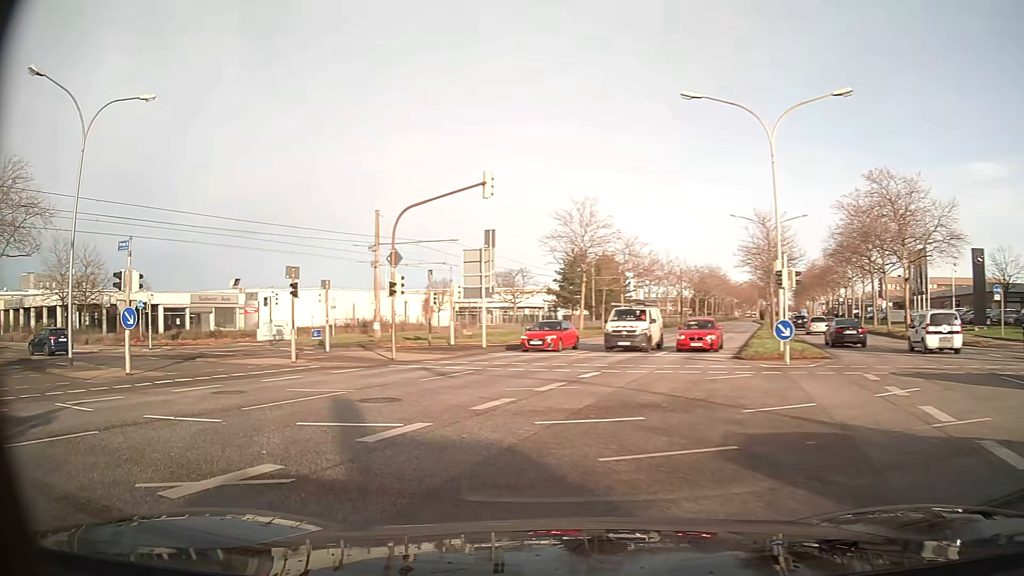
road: primary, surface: asphalt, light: Day
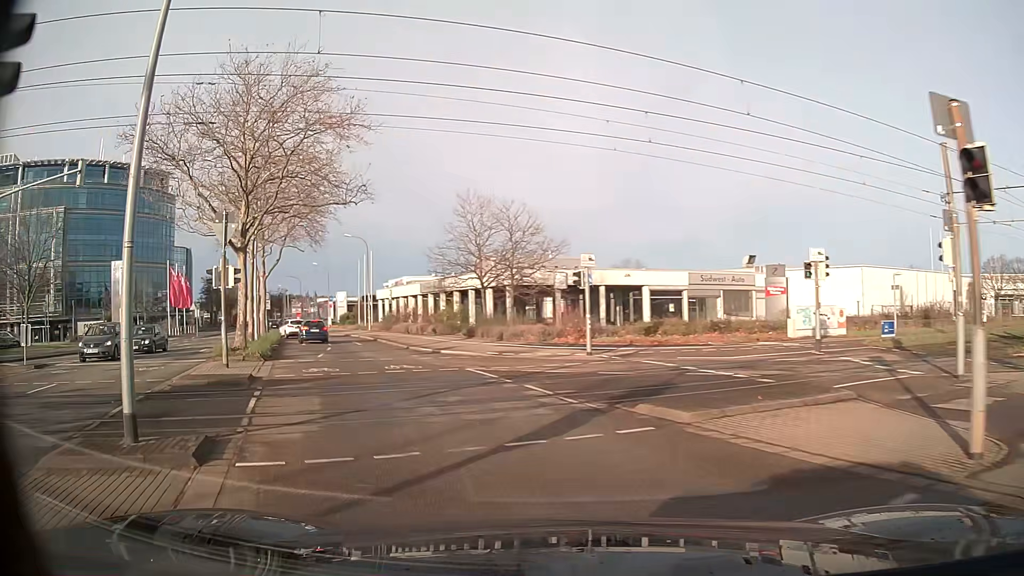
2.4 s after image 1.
(-7.0, +16.8) m; -43°
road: tertiary
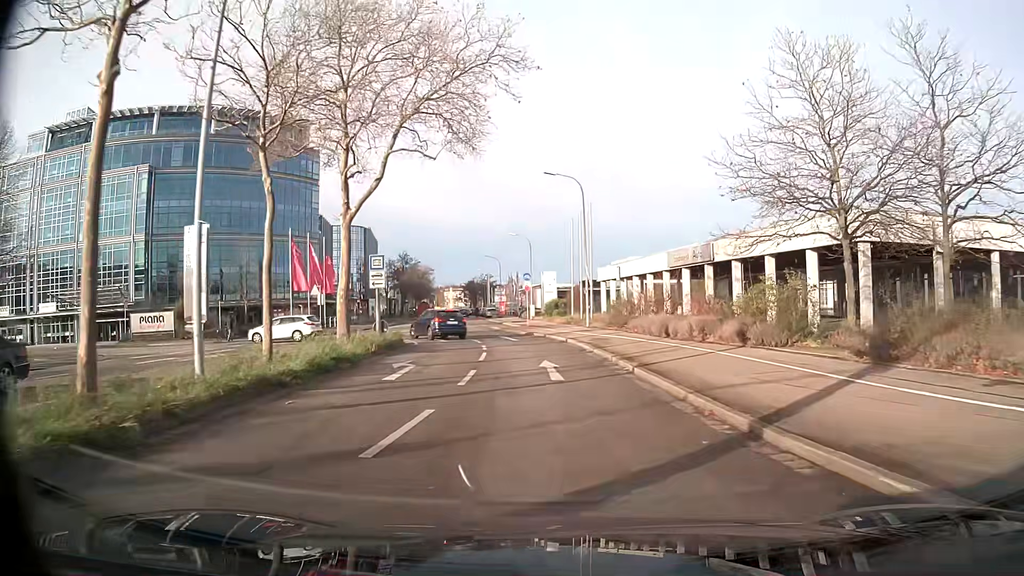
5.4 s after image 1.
(-4.9, +25.2) m; -15°
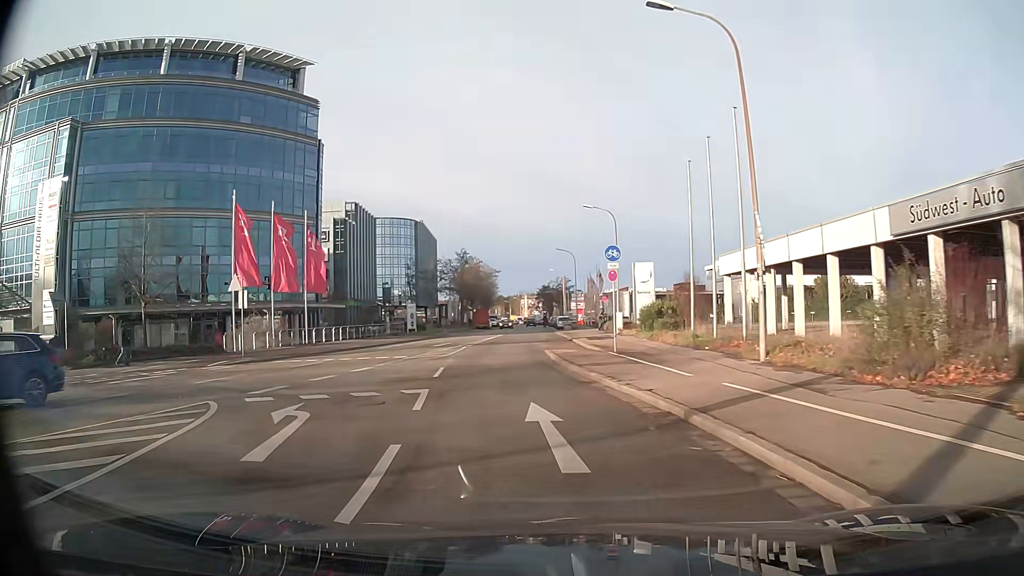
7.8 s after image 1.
(-1.1, +23.4) m; -7°
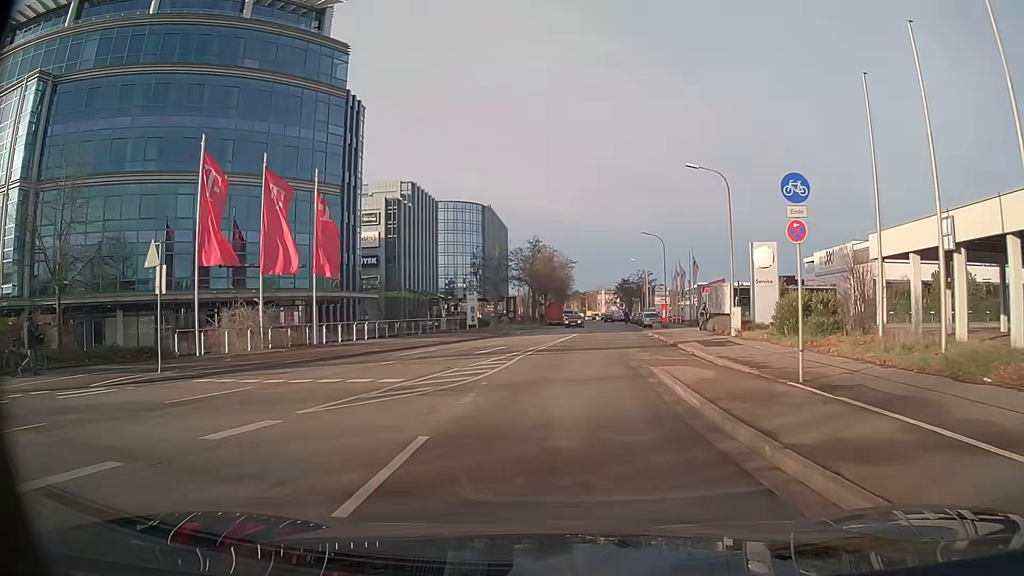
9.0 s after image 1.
(-0.7, +11.9) m; -5°
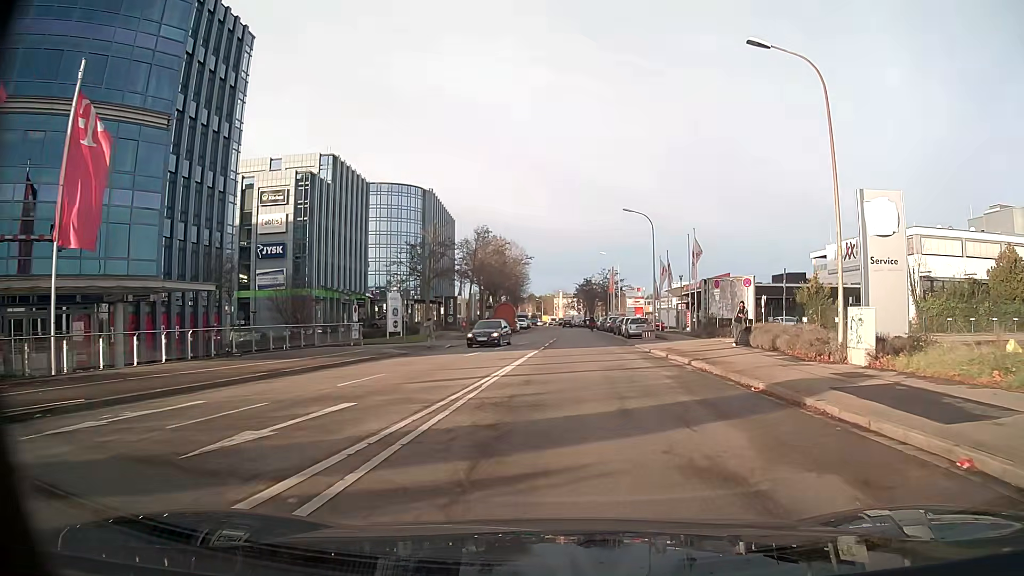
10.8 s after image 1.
(+0.4, +17.8) m; +4°
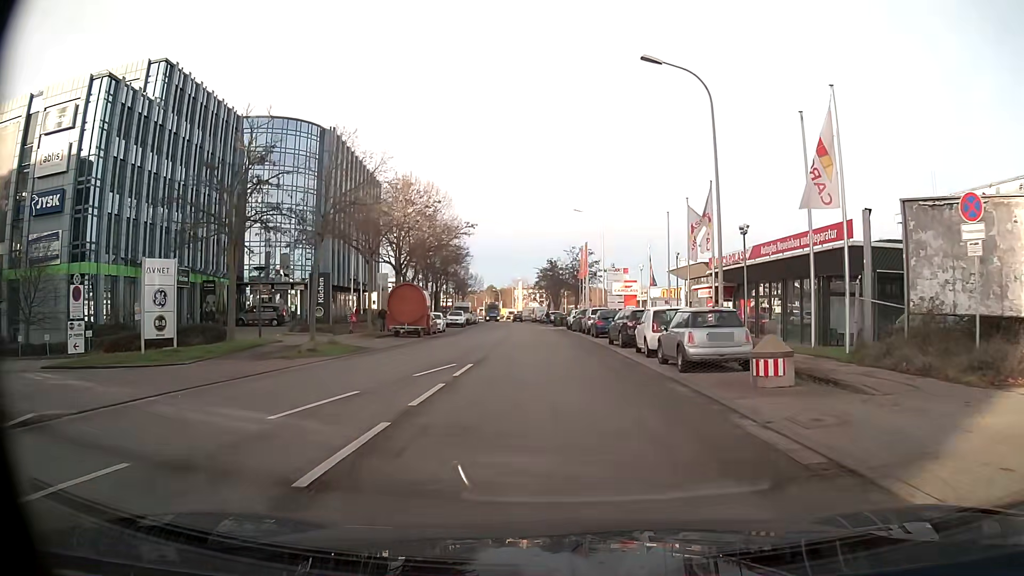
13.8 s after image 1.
(+0.9, +29.5) m; +3°
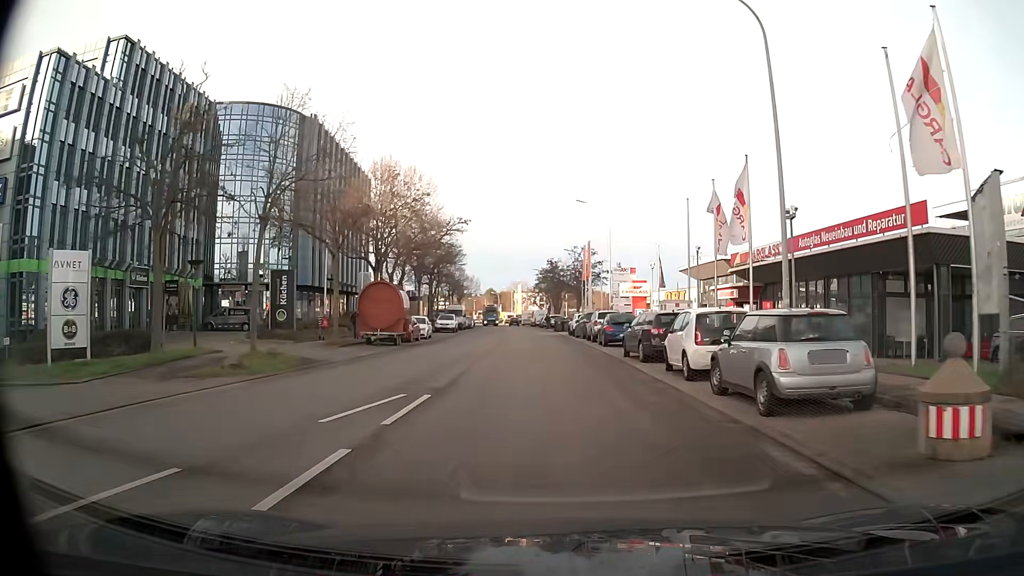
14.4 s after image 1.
(0.0, +5.9) m; 0°
